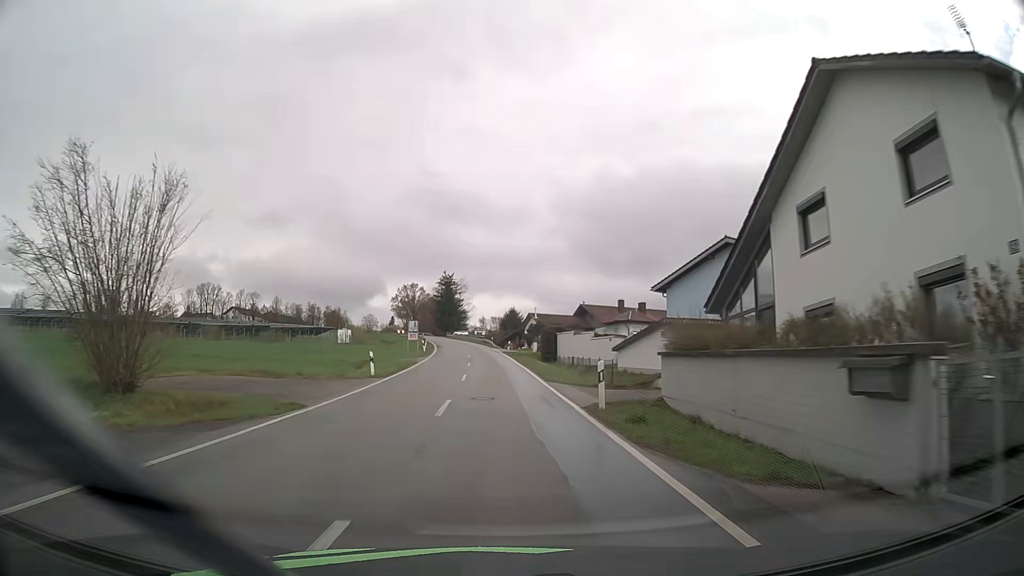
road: tertiary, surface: asphalt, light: Day
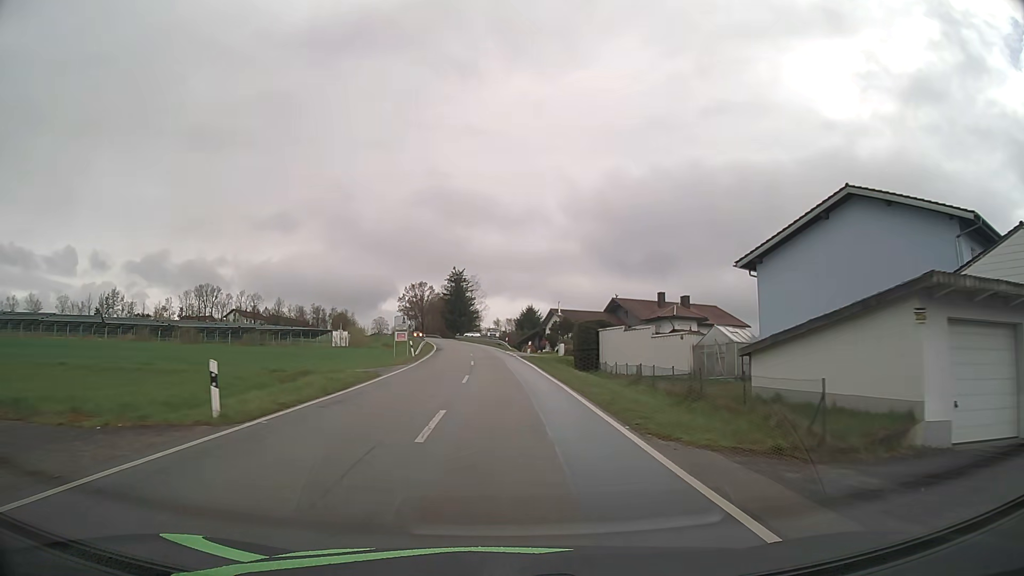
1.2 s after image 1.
(-0.2, +16.5) m; -2°
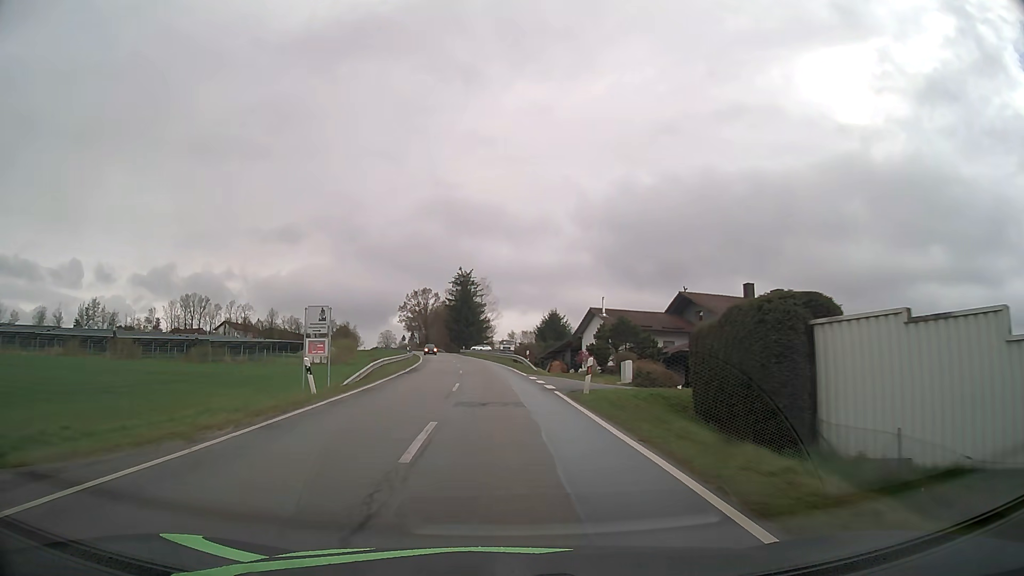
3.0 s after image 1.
(-0.2, +25.8) m; -1°
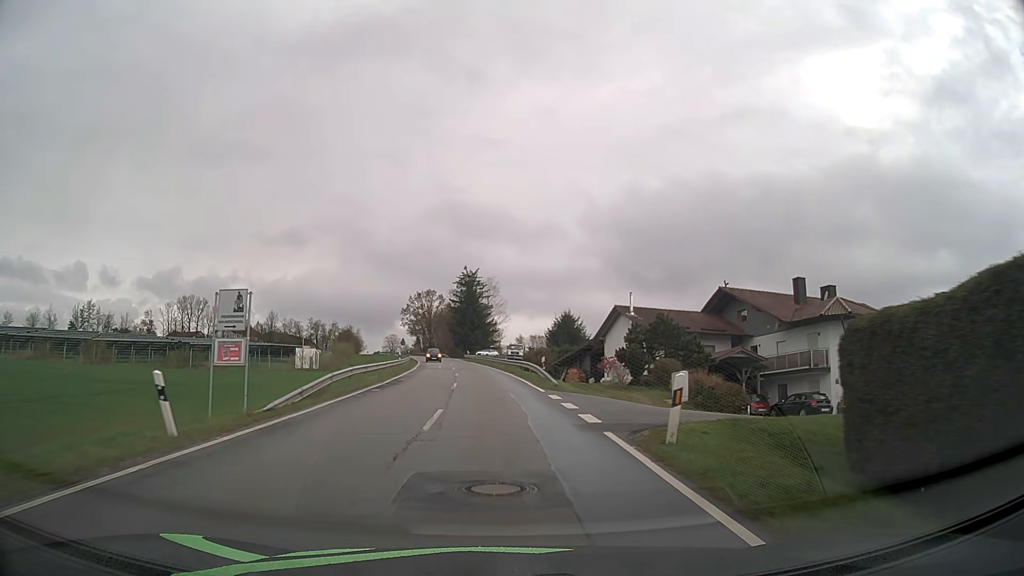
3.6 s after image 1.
(0.0, +8.8) m; 0°
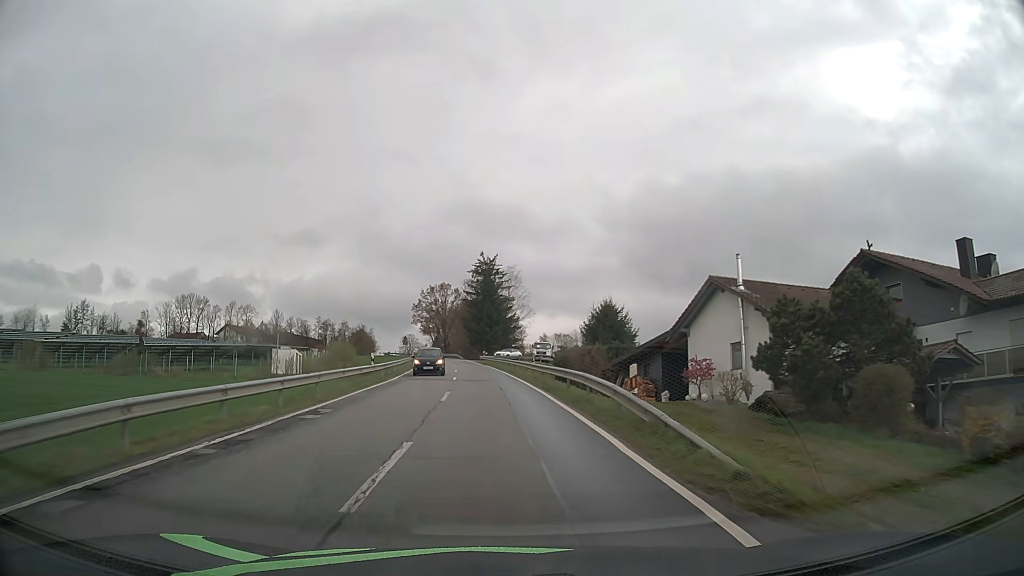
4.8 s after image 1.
(-0.3, +17.8) m; -2°
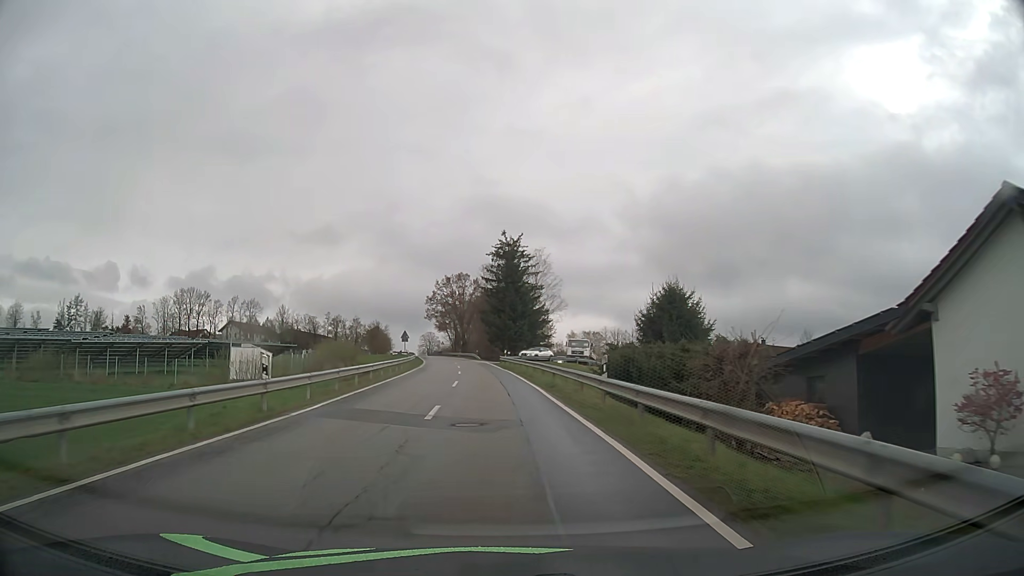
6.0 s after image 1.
(-0.3, +18.1) m; -2°
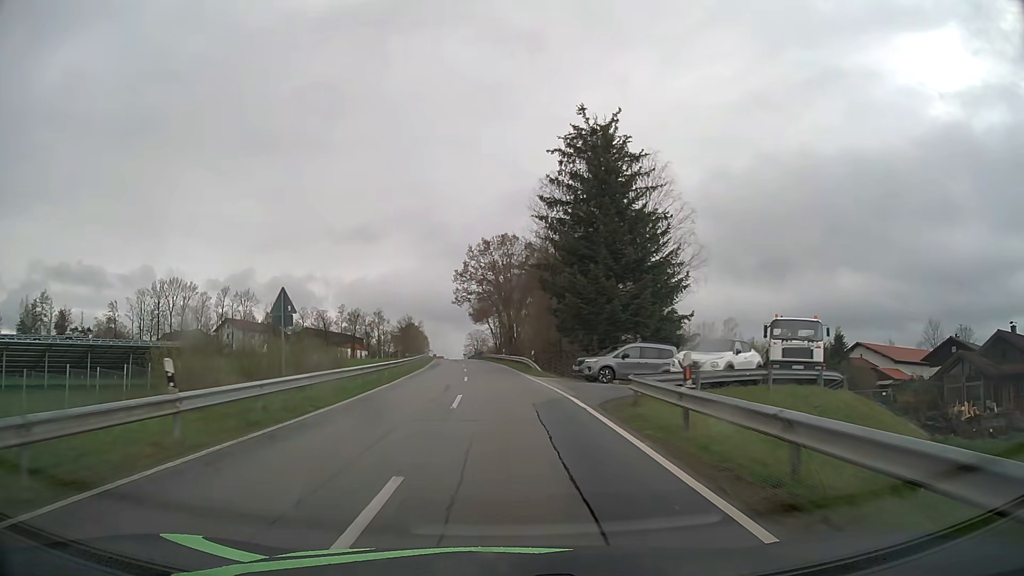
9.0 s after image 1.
(-2.0, +46.1) m; -5°
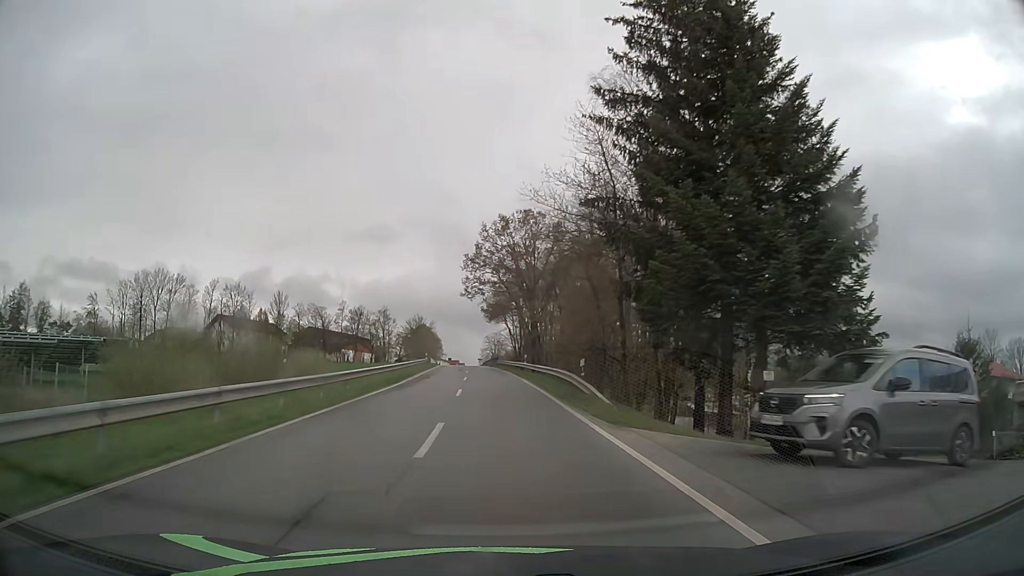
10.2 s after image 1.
(-0.3, +18.6) m; -2°
(0, +10) (0, +20) (-1, +30) (-1, +40) (-2, +50) (-2, +60) (-3, +70) (-4, +80) (-4, +90) (-5, +100) m
